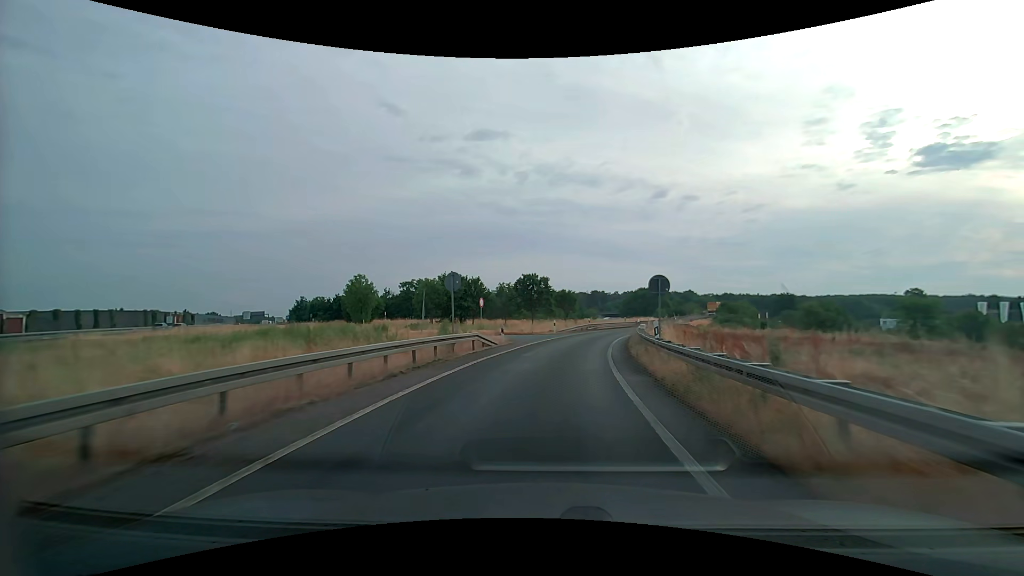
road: motorway_link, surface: asphalt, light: Day
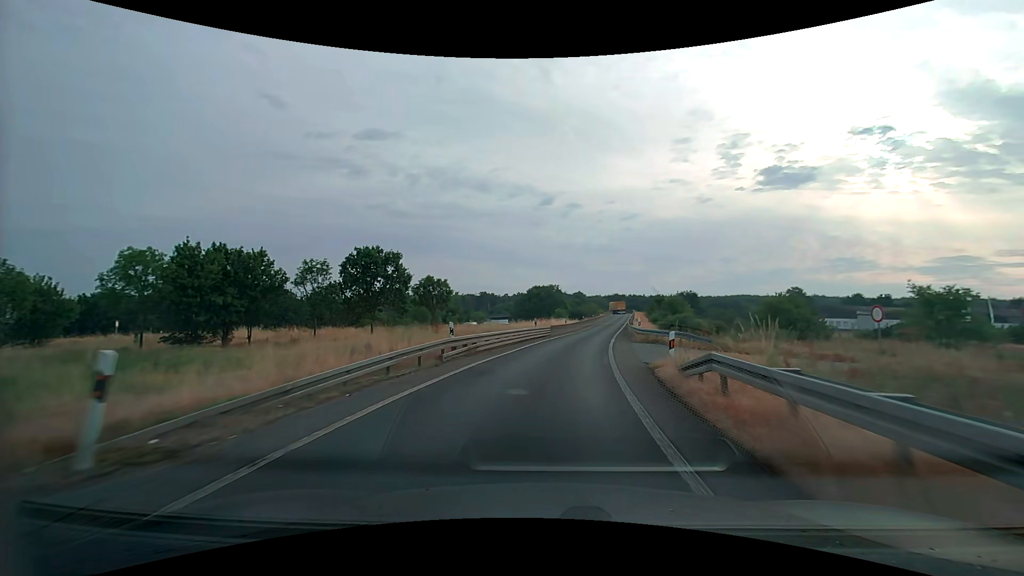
(+4.1, +35.3) m; +13°
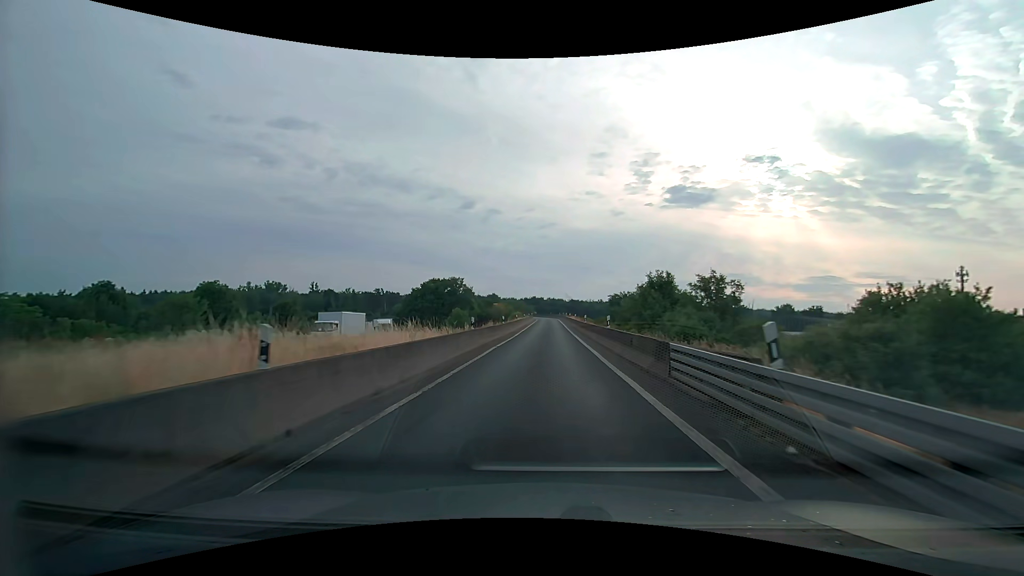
(+4.6, +43.9) m; +10°
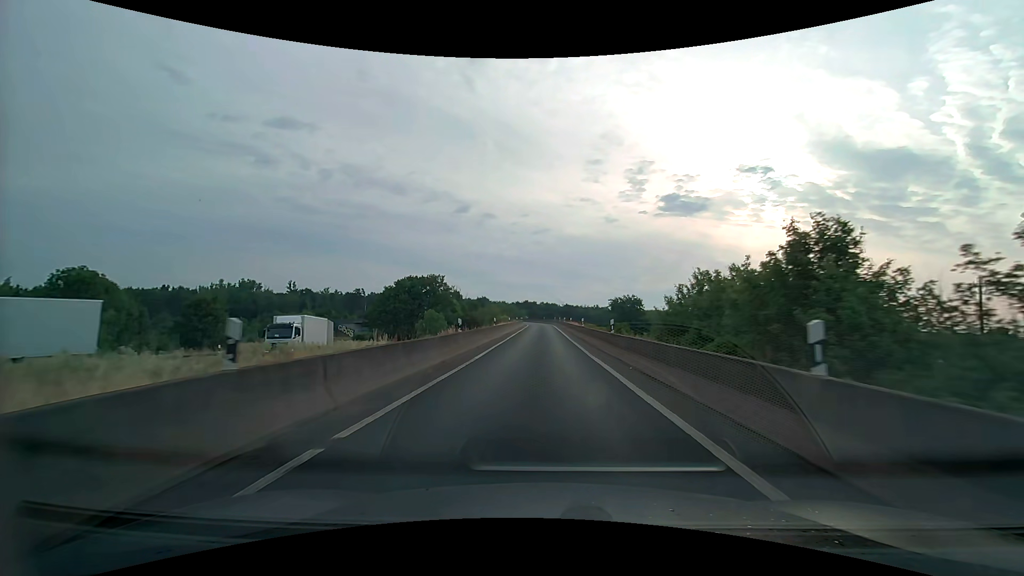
(+0.2, +17.8) m; +1°
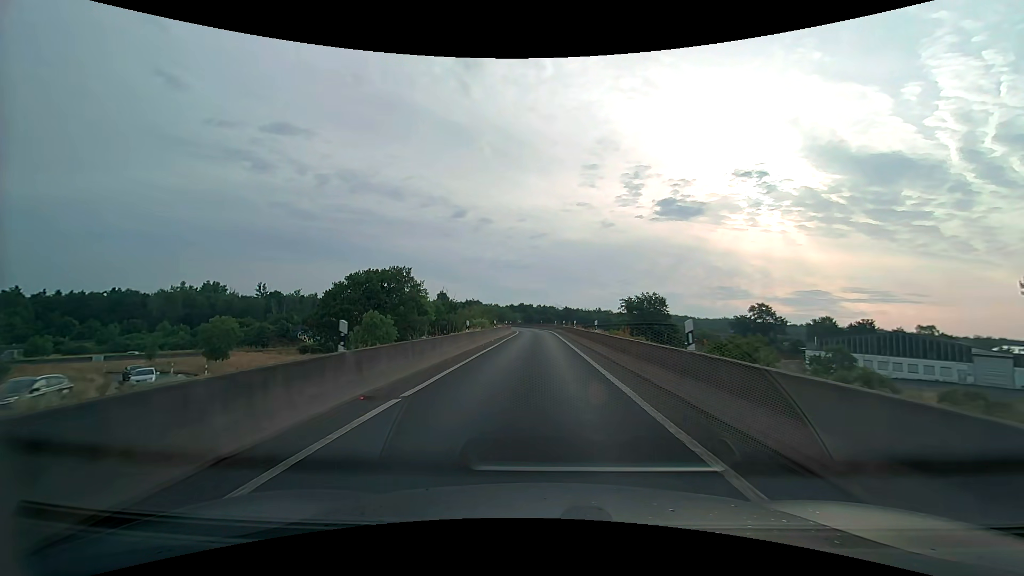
(+0.1, +26.7) m; 0°
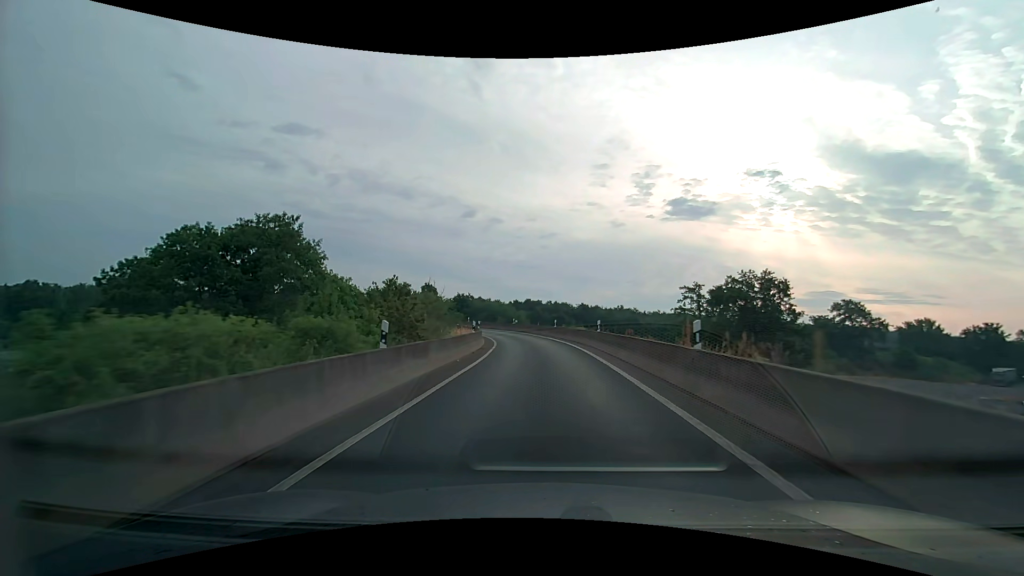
(-0.5, +44.3) m; -1°
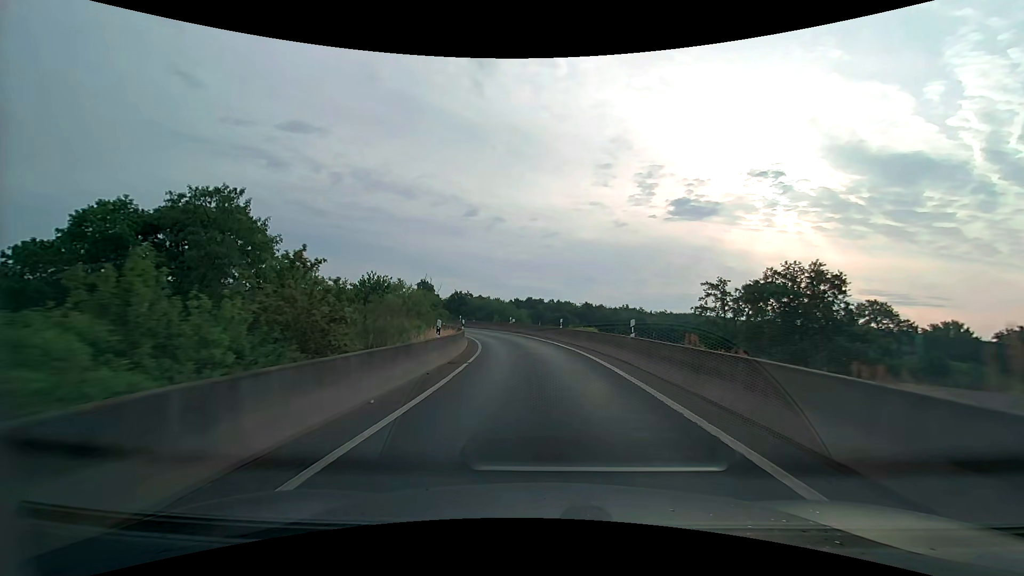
(0.0, +8.9) m; 0°
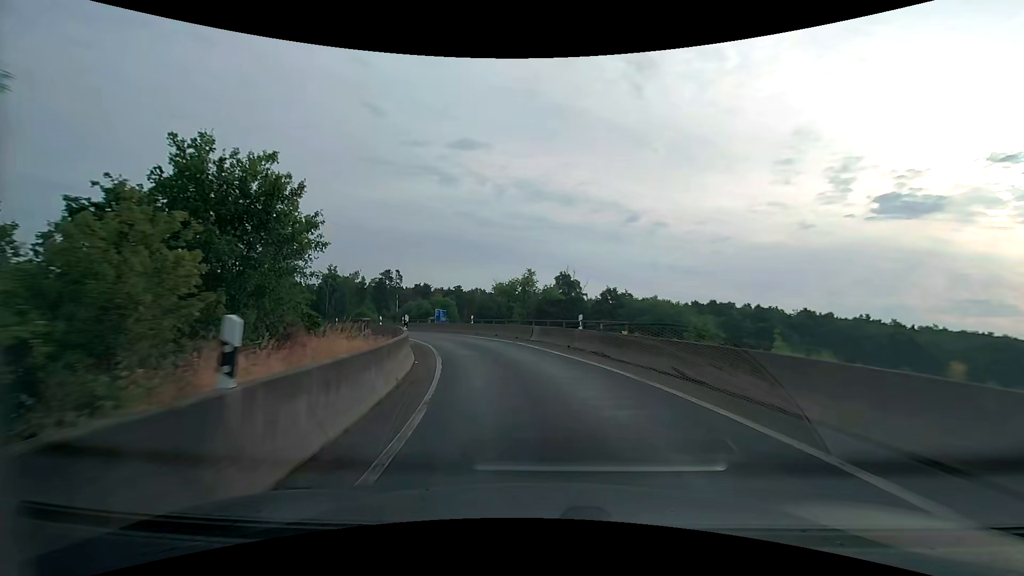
(-4.8, +43.2) m; -17°
(-1, +10) (-2, +20) (-5, +29) (-10, +38) (-15, +47) (-22, +54) (-29, +61) (-38, +66) (-47, +71) (-56, +74) m
